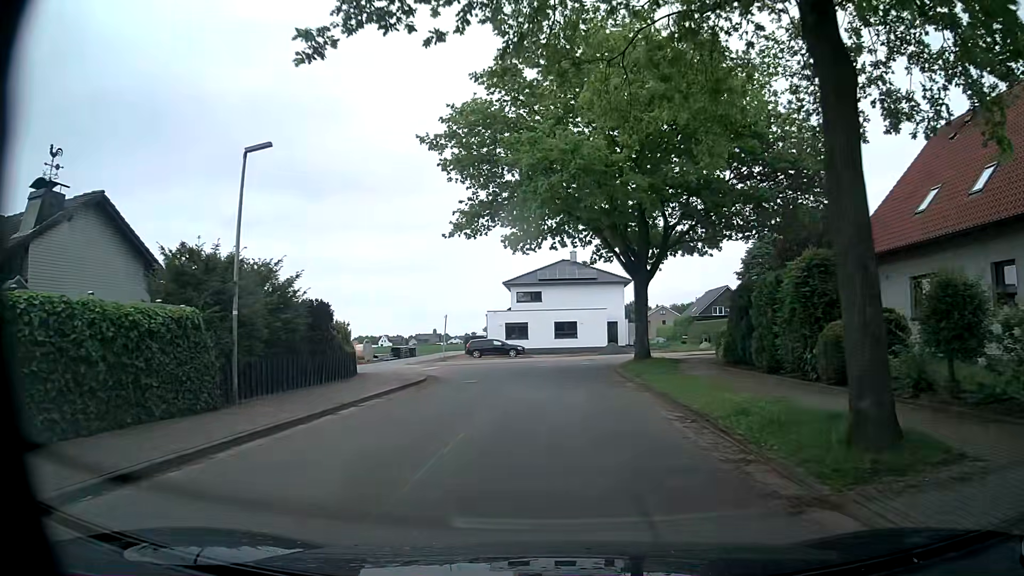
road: residential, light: Day
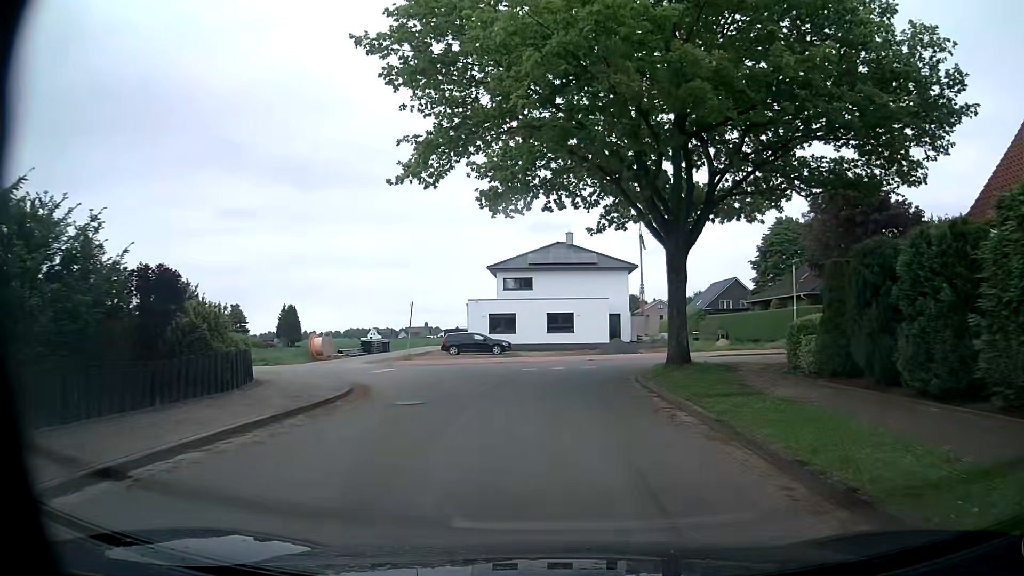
(+0.1, +8.5) m; +2°
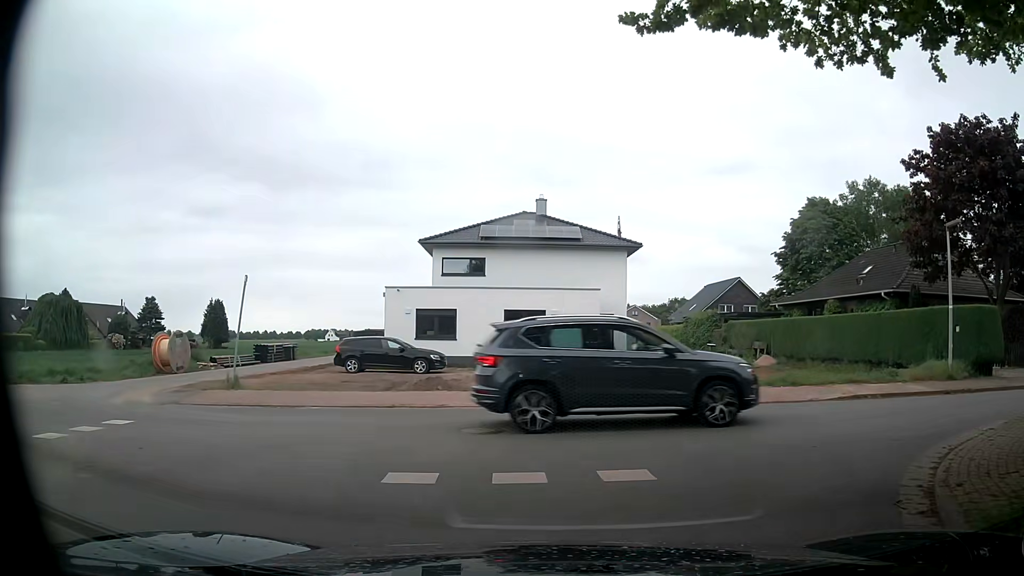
(0.0, +16.5) m; +2°
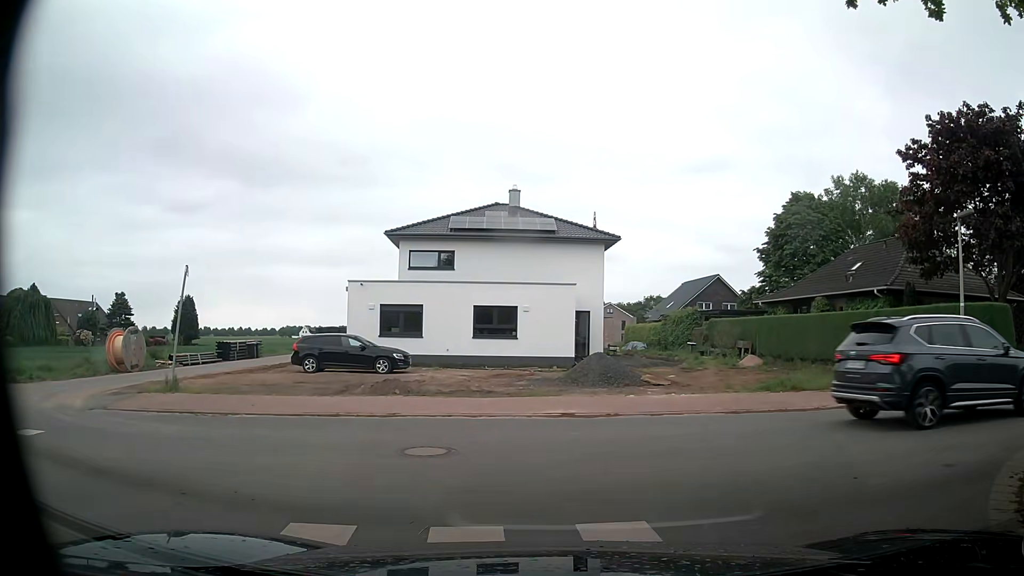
(+0.1, +1.8) m; +4°
